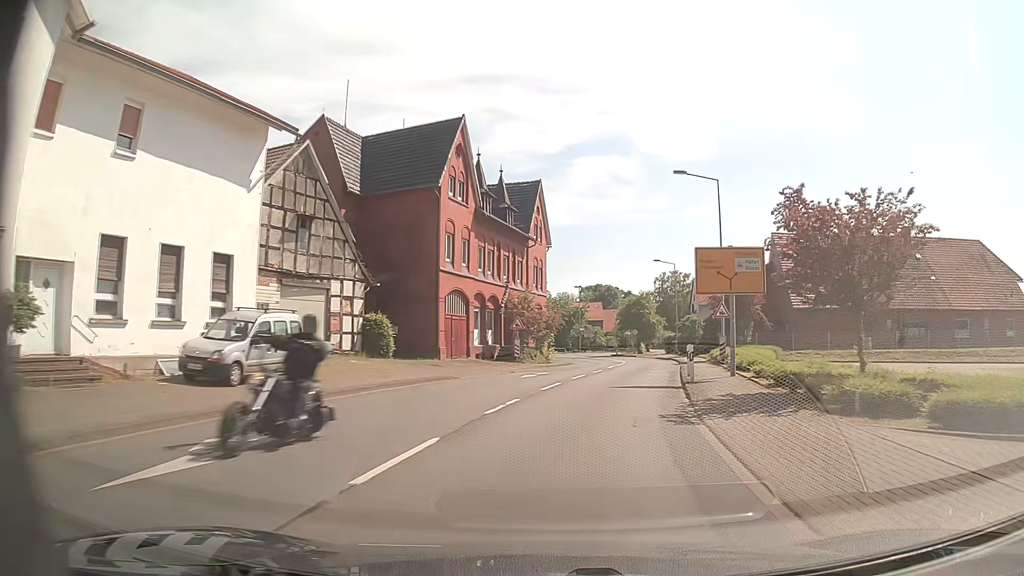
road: secondary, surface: asphalt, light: Day
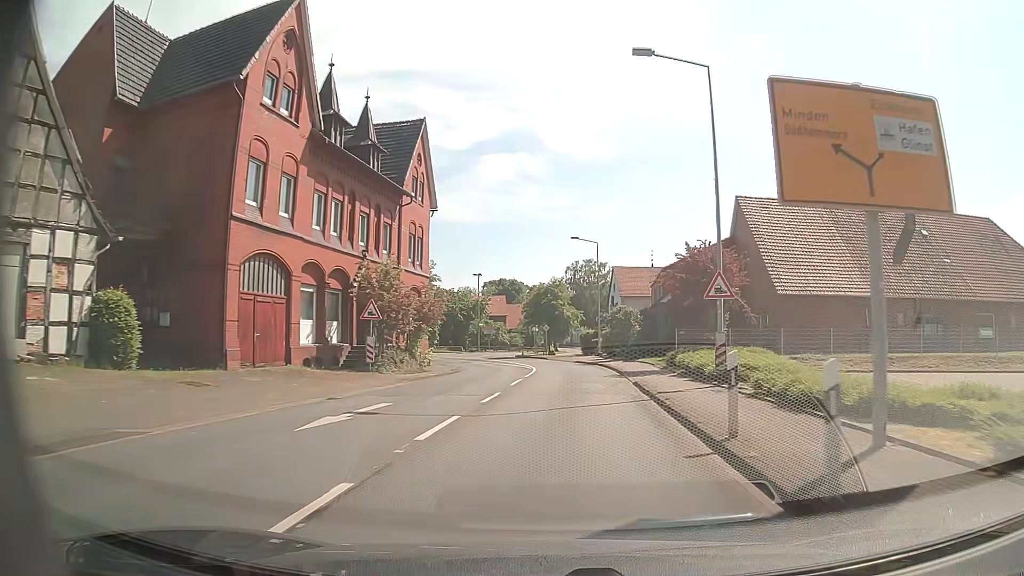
(+1.3, +14.7) m; +8°
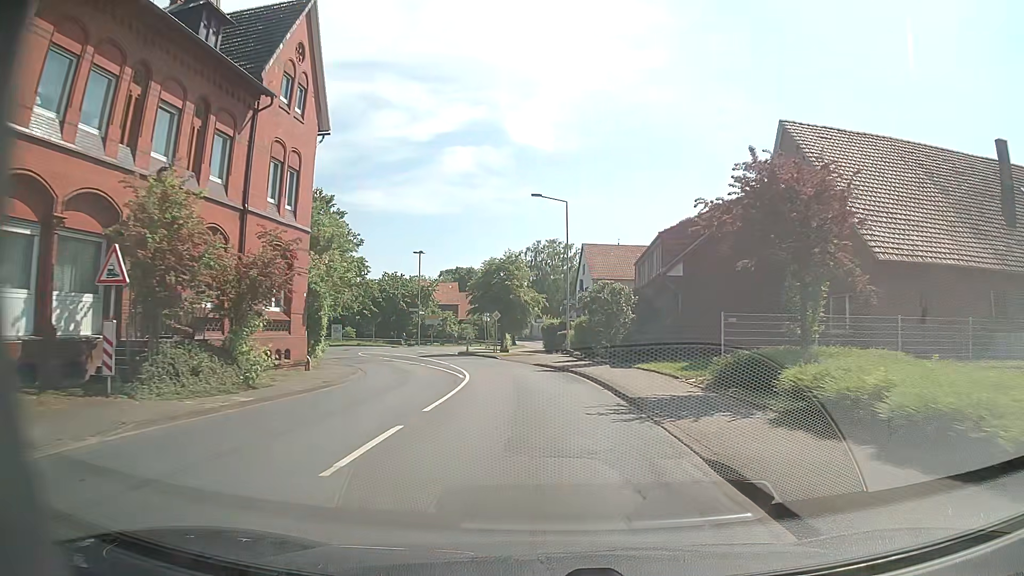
(+0.6, +14.7) m; +3°
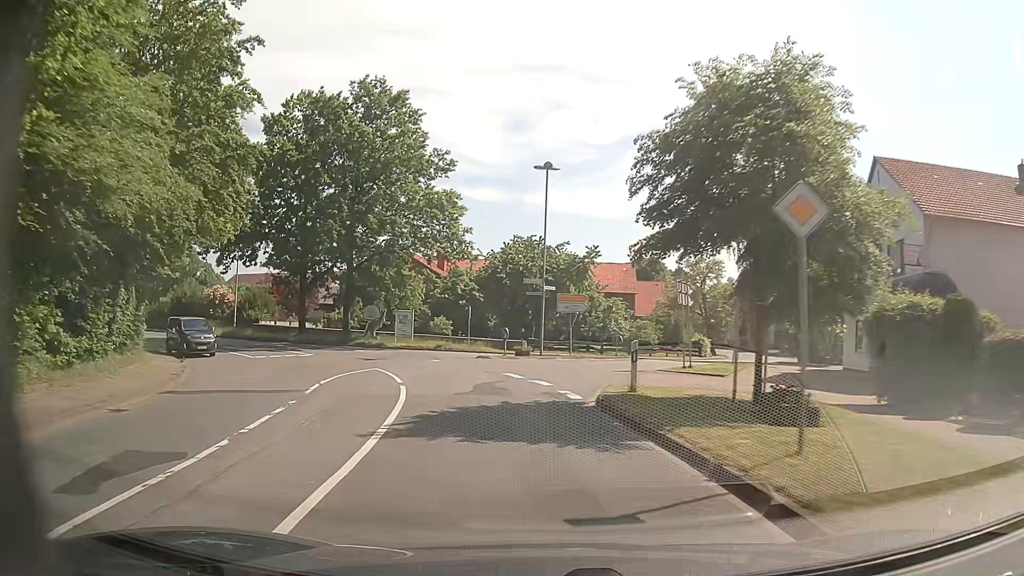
(-3.2, +35.6) m; -15°
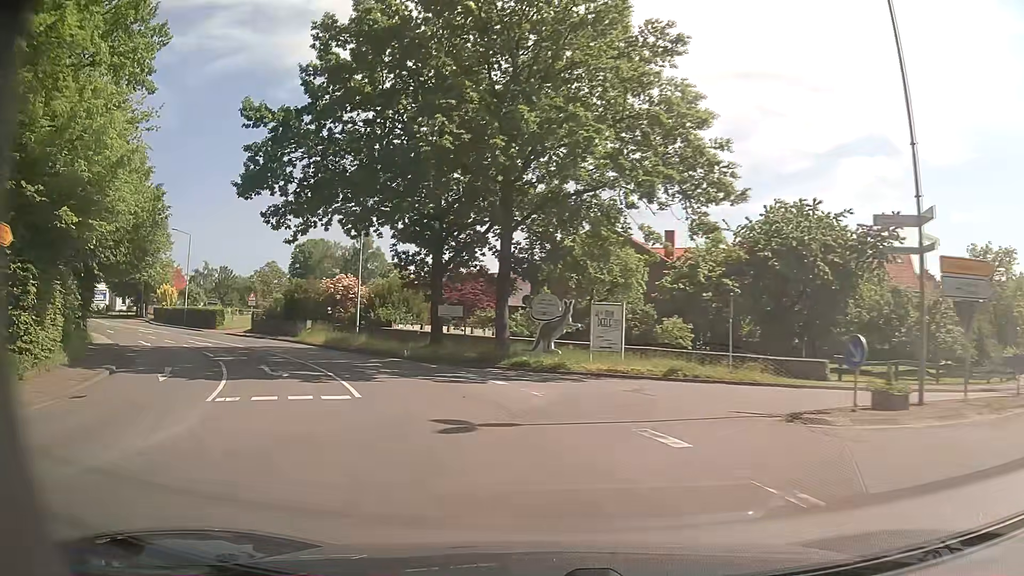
(-2.9, +20.0) m; -19°
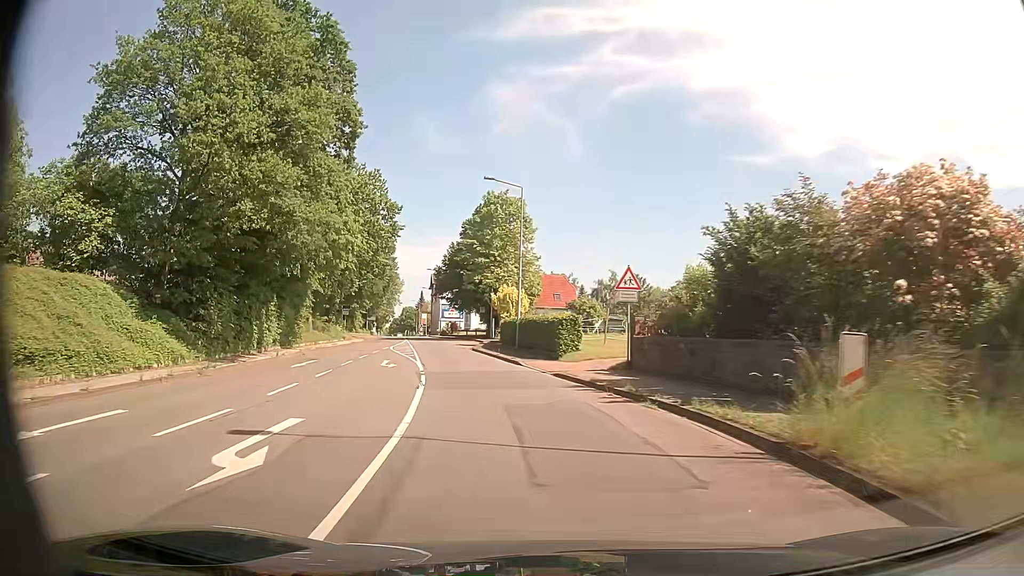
(-11.7, +31.7) m; -36°
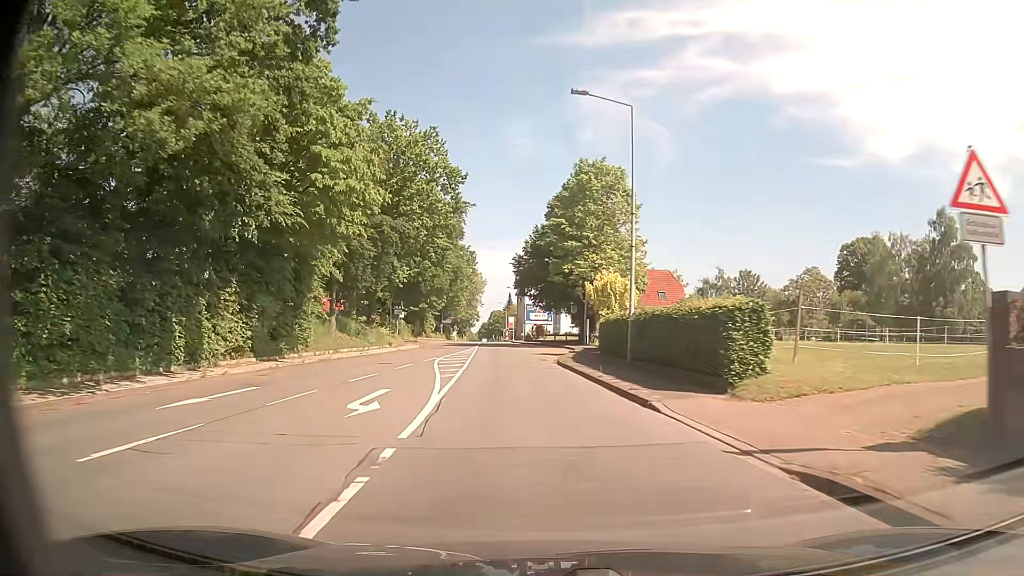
(-1.2, +14.8) m; -8°
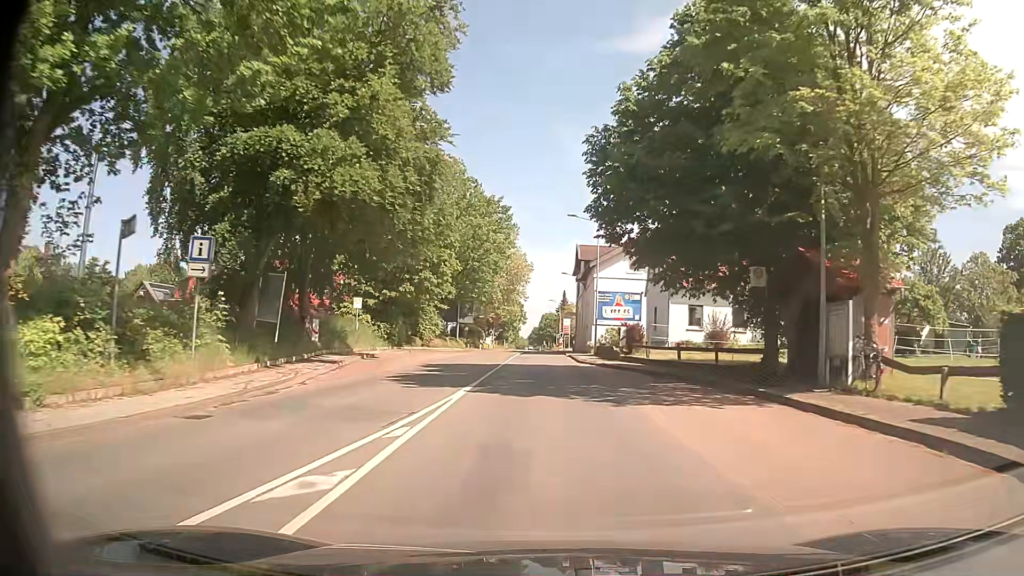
(-2.4, +38.9) m; -4°
(0, +10) (0, +20) (0, +30) (-1, +40) (-1, +50) (-1, +60) (-1, +70) (-1, +80) (-1, +90) (-1, +100) m
